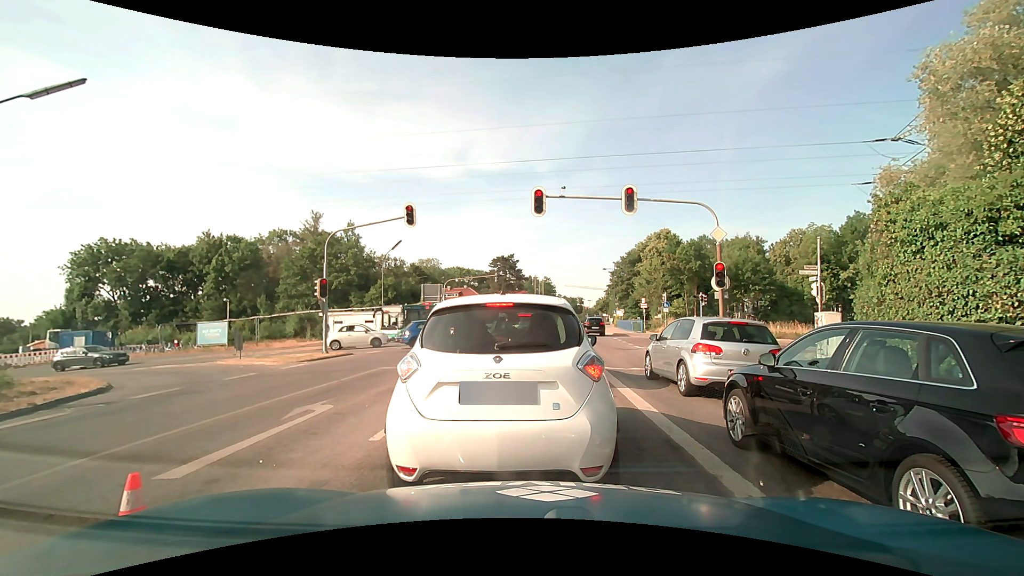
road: secondary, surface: asphalt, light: Day
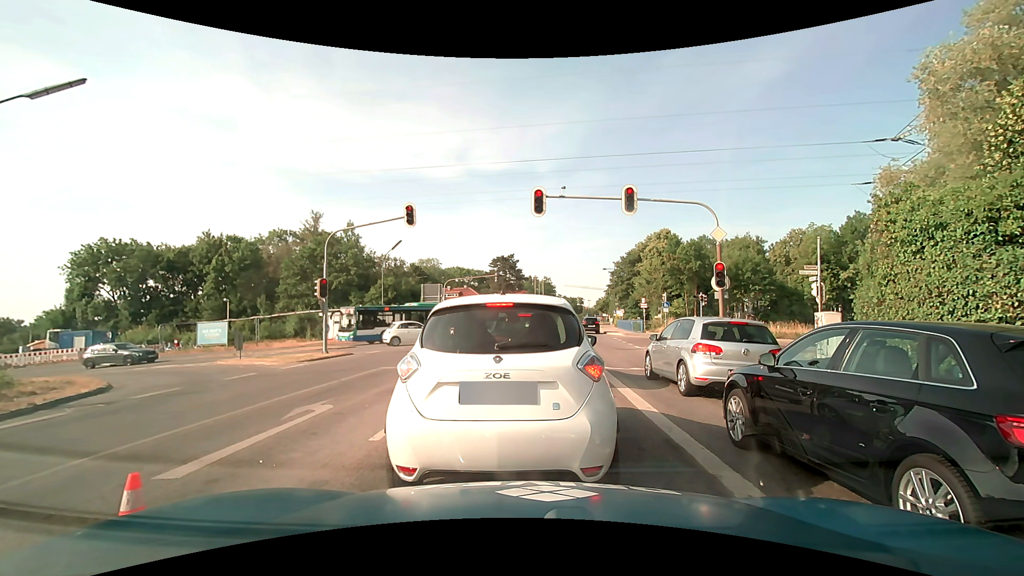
(0.0, 0.0) m; 0°
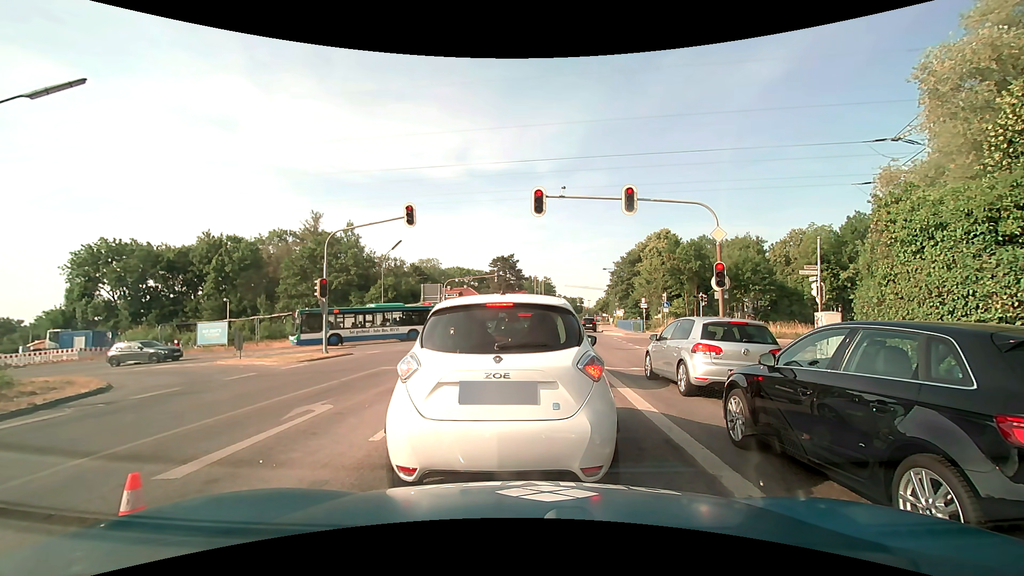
(0.0, 0.0) m; 0°
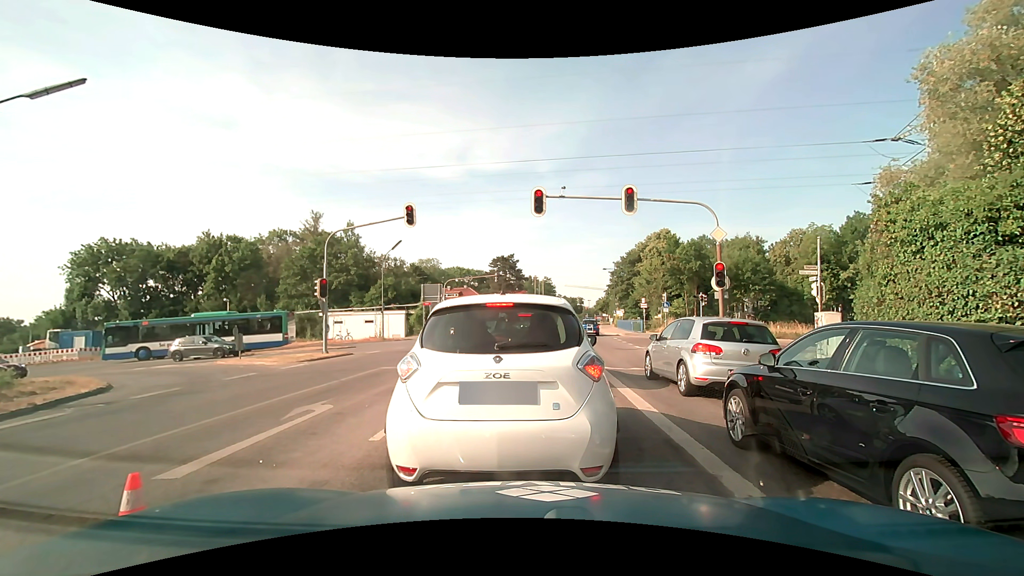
(0.0, 0.0) m; 0°
